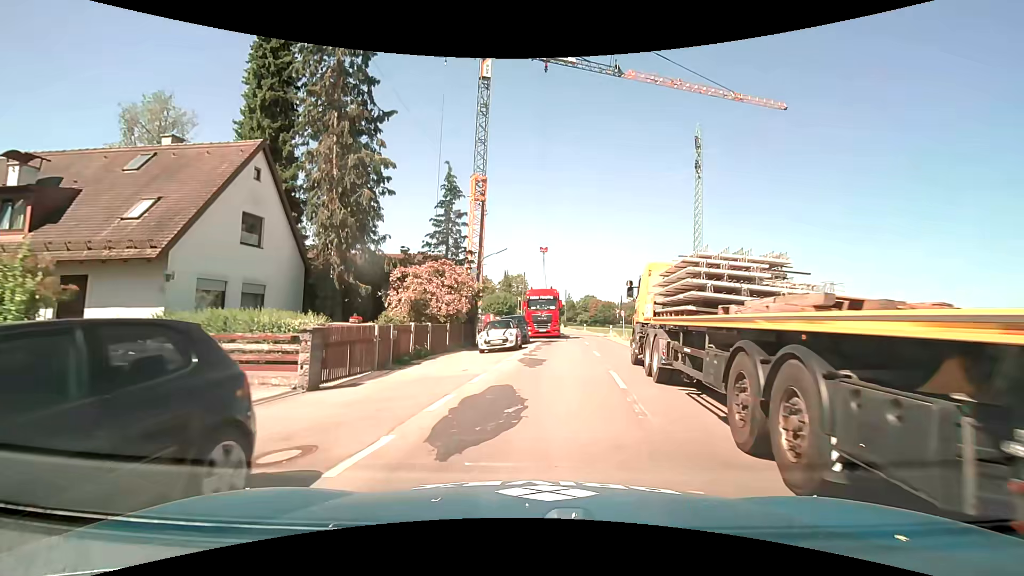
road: tertiary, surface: asphalt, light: Day
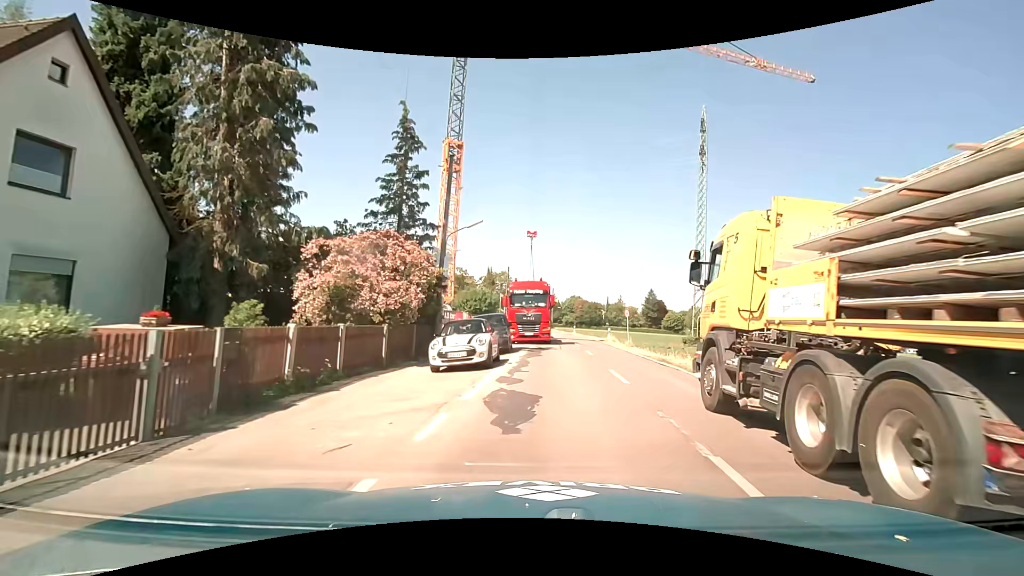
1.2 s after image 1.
(+0.1, +7.9) m; +2°
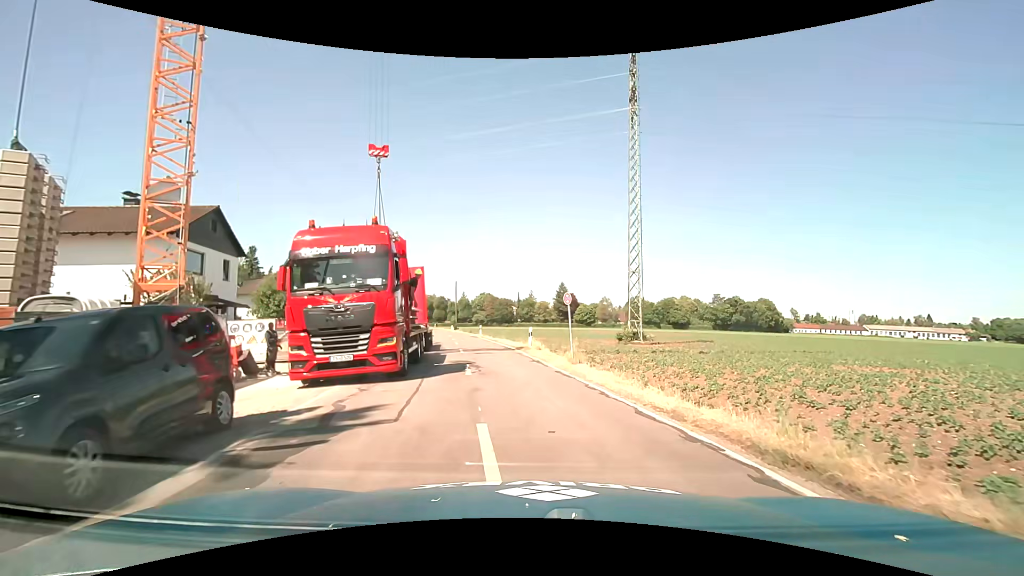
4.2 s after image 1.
(+1.9, +17.1) m; +10°
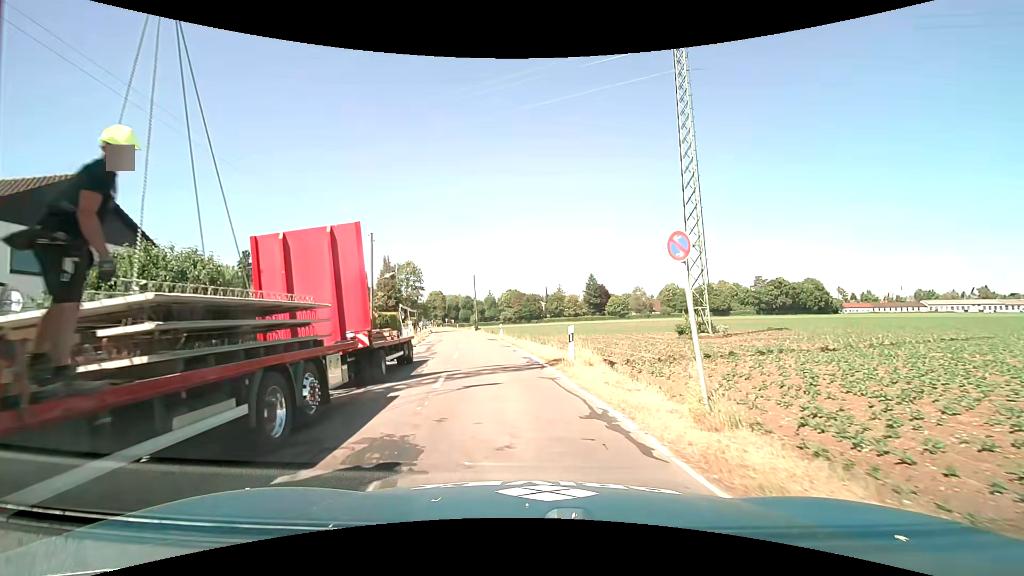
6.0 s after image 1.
(-0.1, +11.2) m; -3°
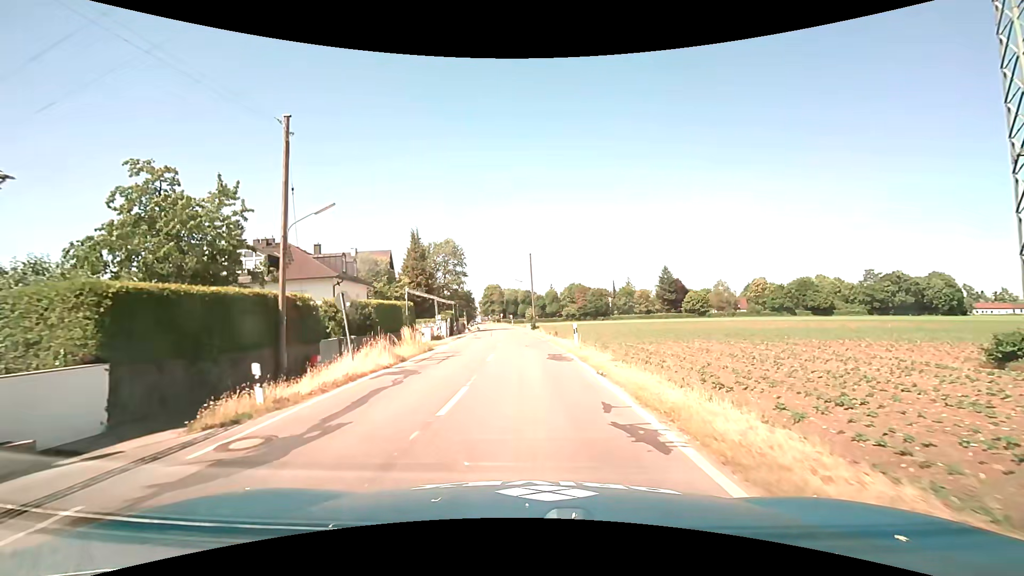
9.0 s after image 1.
(-1.6, +21.6) m; -7°
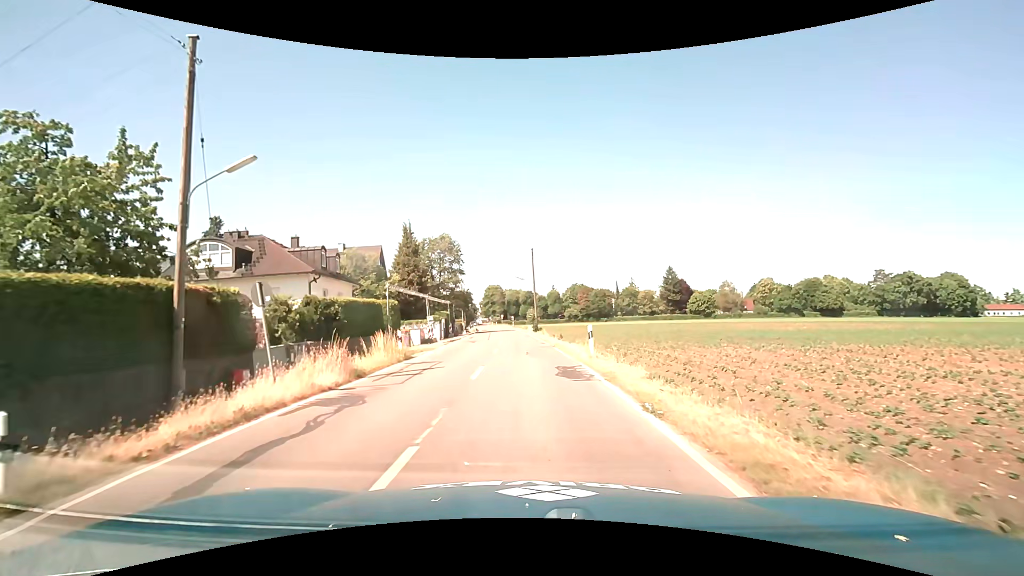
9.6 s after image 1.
(0.0, +4.8) m; 0°
(0, +10) (0, +20) (-1, +30) (-1, +40) (-2, +50) (-2, +60) (-3, +70) (-3, +80) (-4, +90) (-5, +100) m
